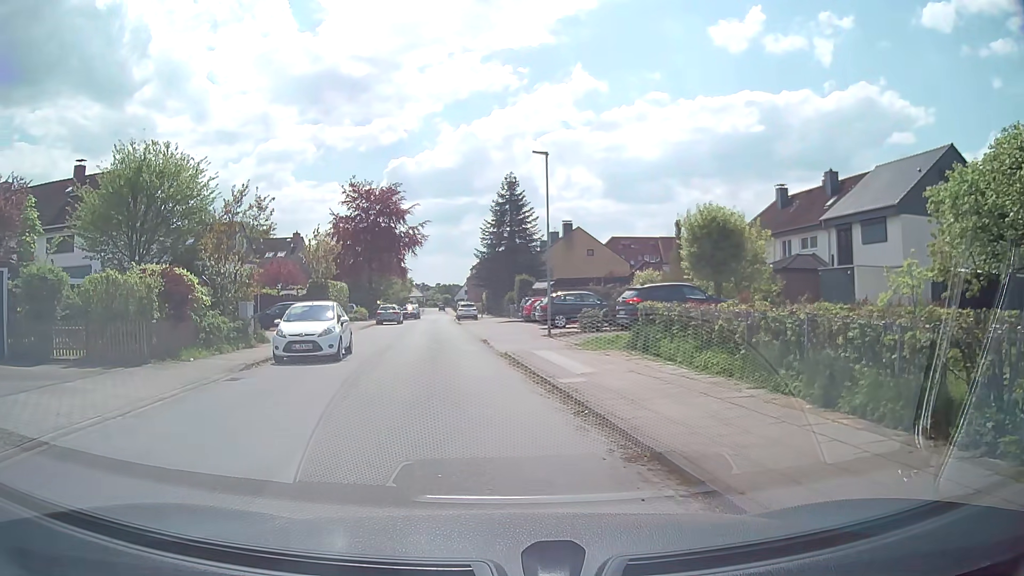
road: residential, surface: asphalt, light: Day
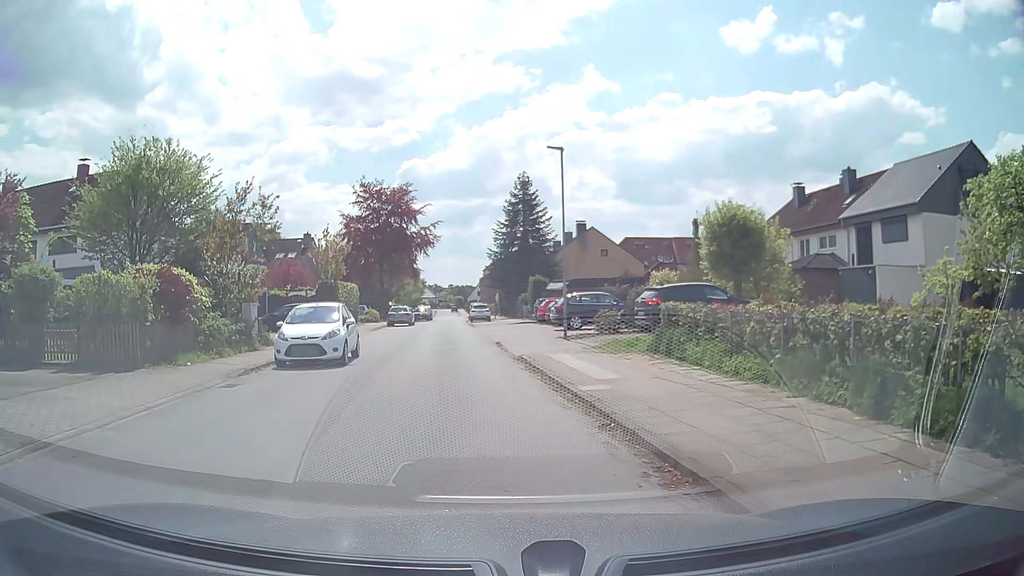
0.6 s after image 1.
(0.0, +0.9) m; -2°
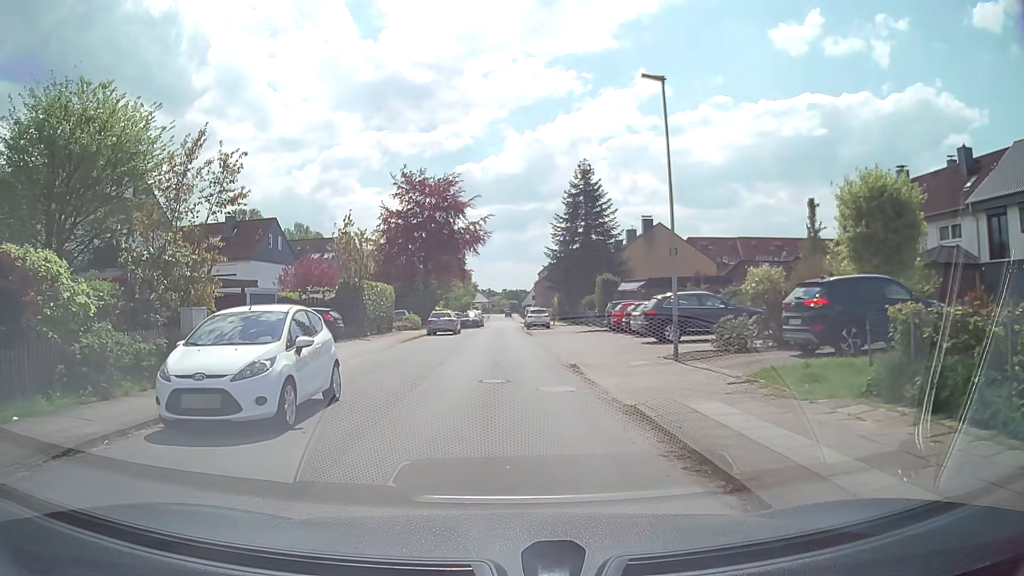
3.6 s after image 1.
(-0.3, +8.3) m; -4°
(0, +10) (0, +20) (0, +30) (0, +40) (0, +50) (0, +60) (0, +70) (+1, +80) (+1, +90) (+1, +100) m
